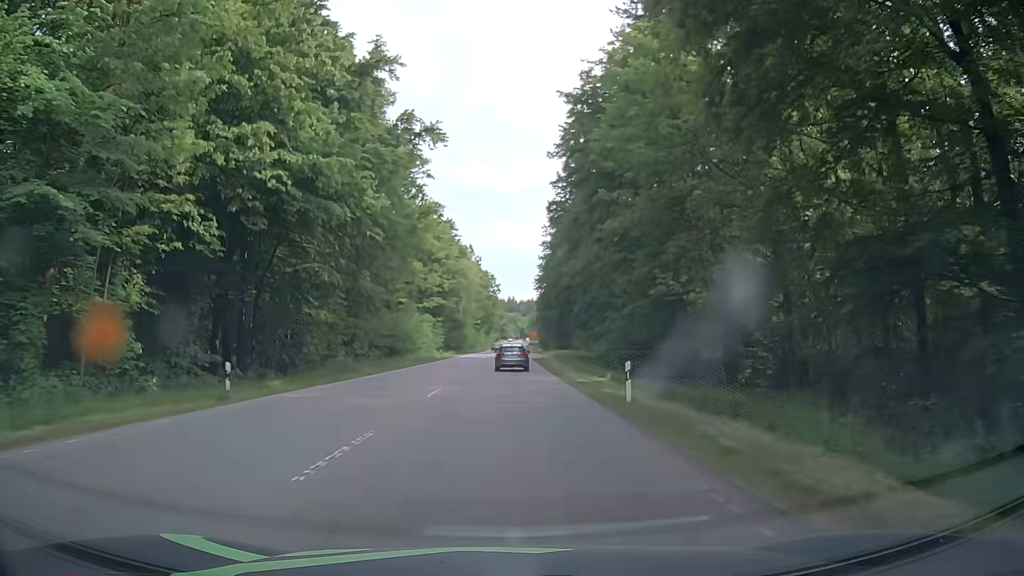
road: secondary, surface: asphalt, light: Day
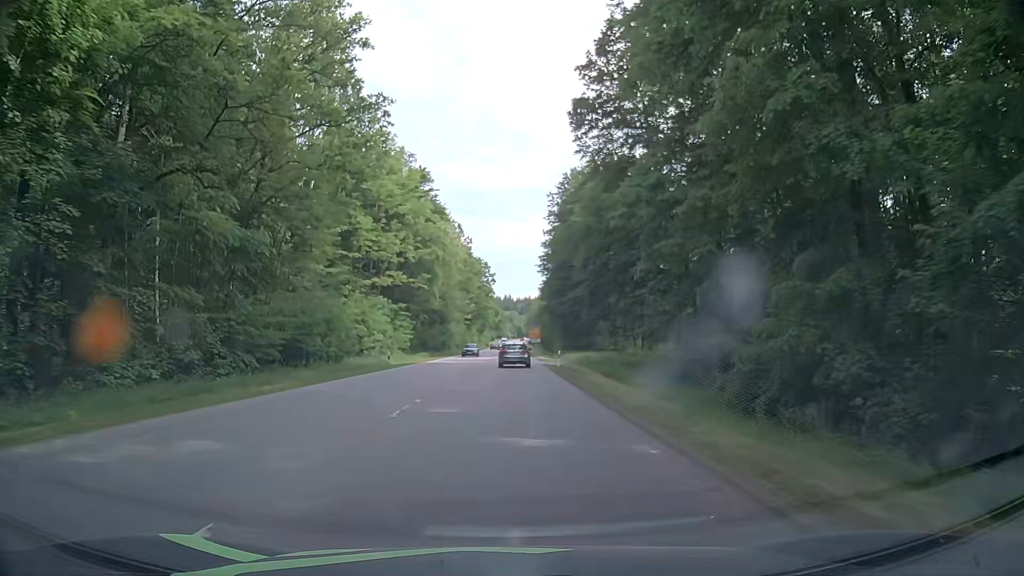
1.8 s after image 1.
(+0.1, +29.9) m; +1°
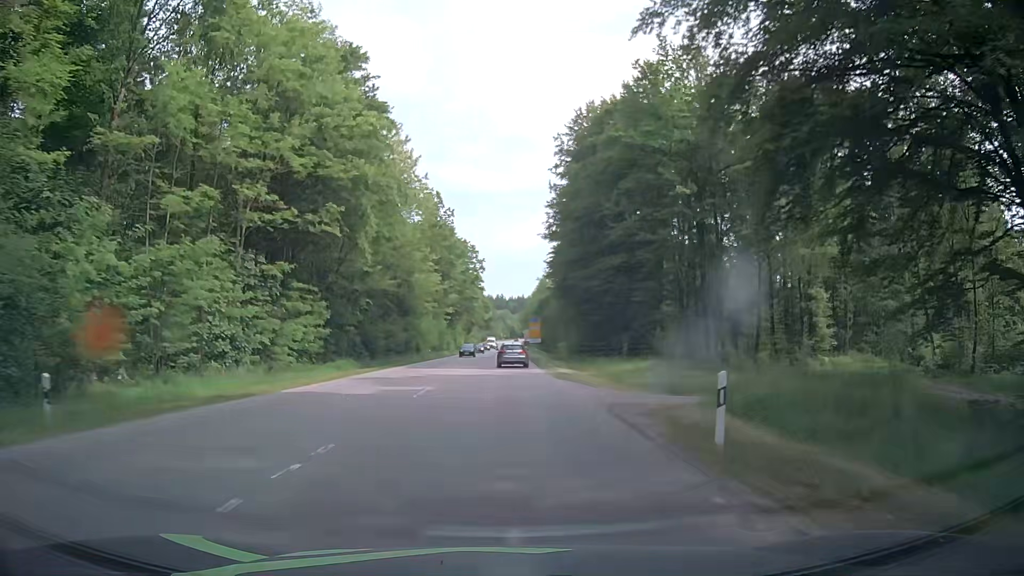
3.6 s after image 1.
(-0.2, +31.9) m; 0°
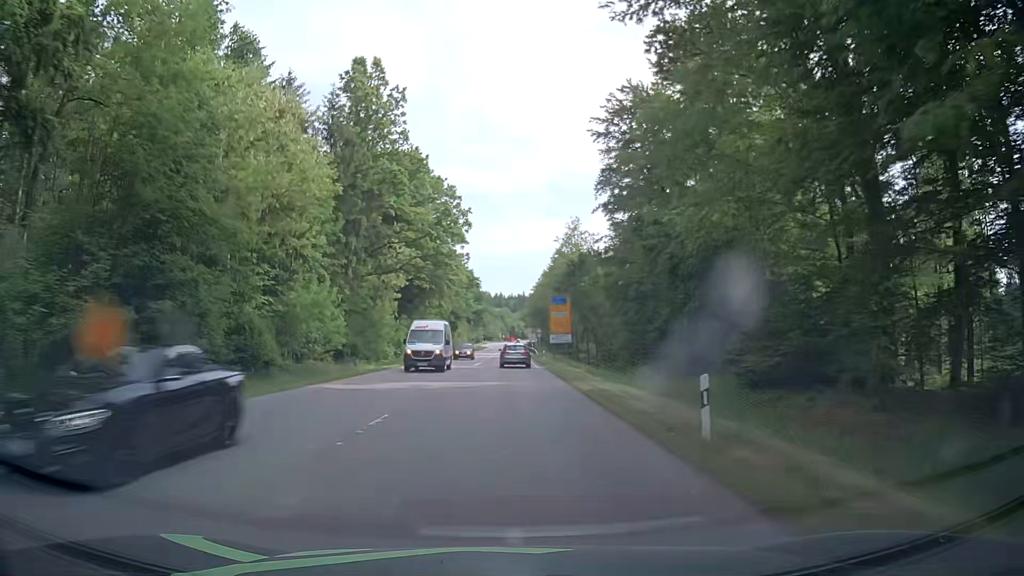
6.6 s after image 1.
(-0.2, +56.1) m; 0°
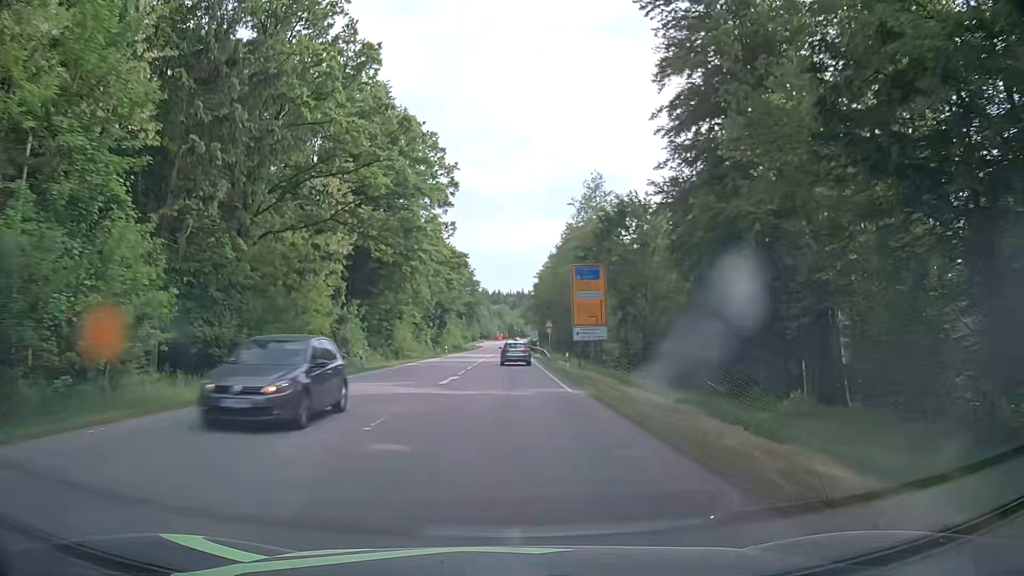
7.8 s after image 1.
(+0.1, +22.7) m; 0°
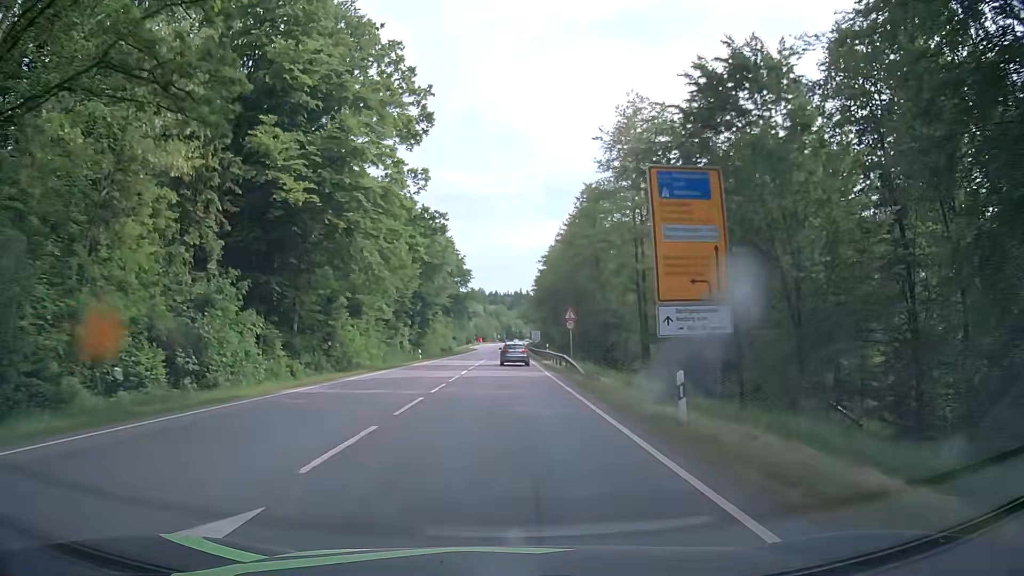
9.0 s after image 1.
(0.0, +22.2) m; +1°
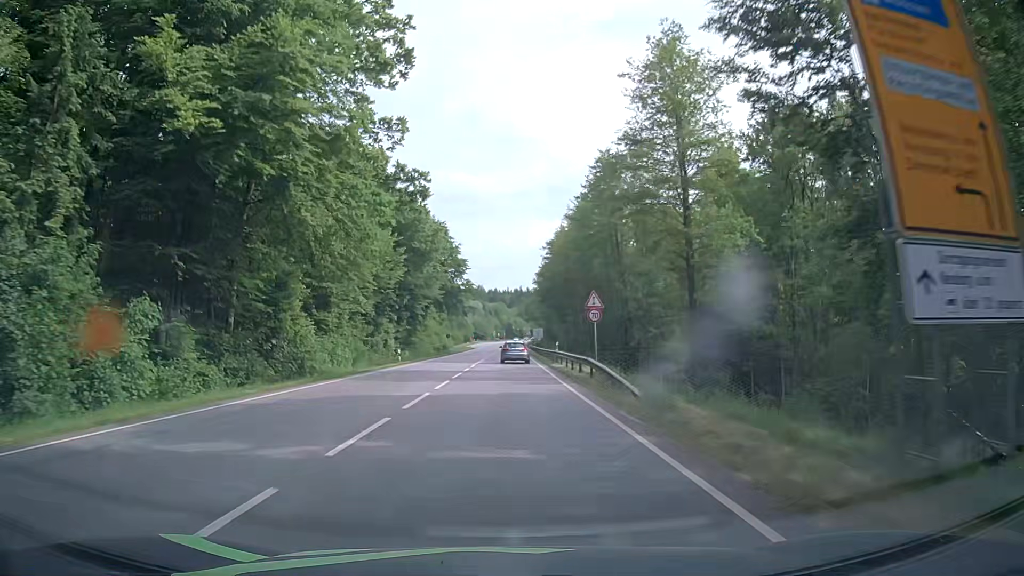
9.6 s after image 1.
(-0.1, +11.0) m; 0°
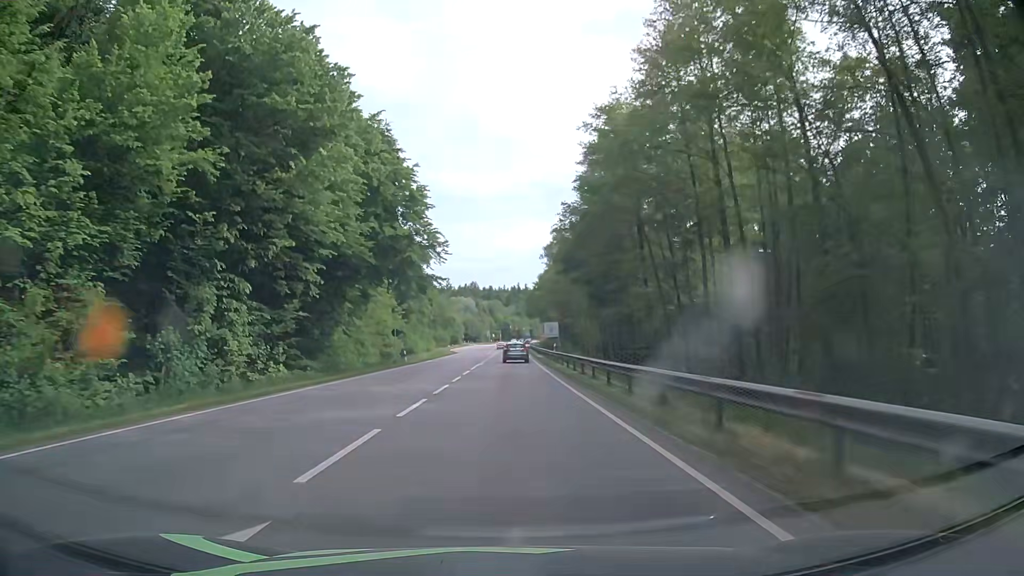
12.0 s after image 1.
(+0.1, +43.4) m; +1°
(0, +10) (0, +20) (0, +30) (0, +40) (0, +50) (-1, +60) (-1, +70) (-1, +80) (-1, +90) (-1, +100) m
